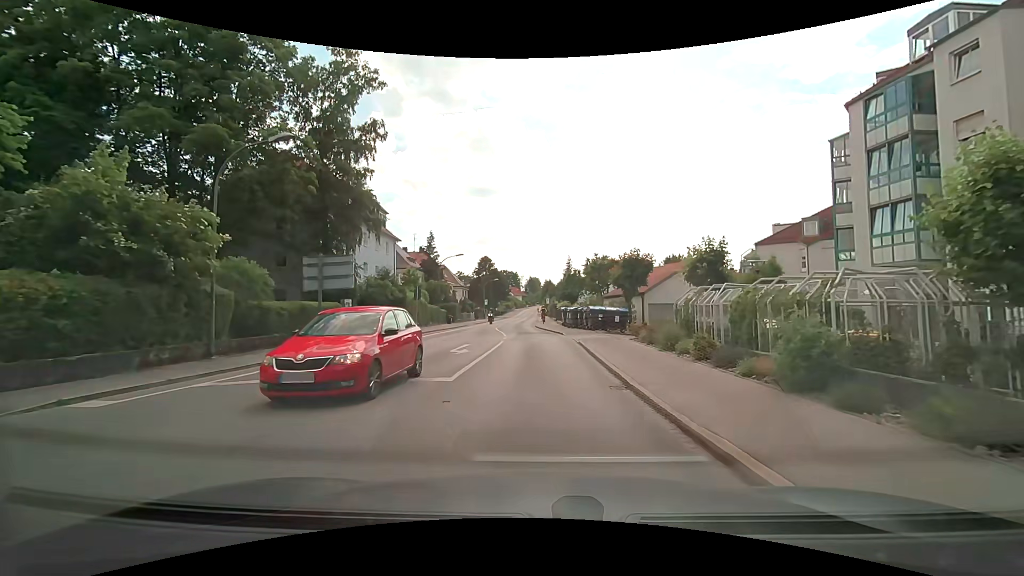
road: tertiary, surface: asphalt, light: Day
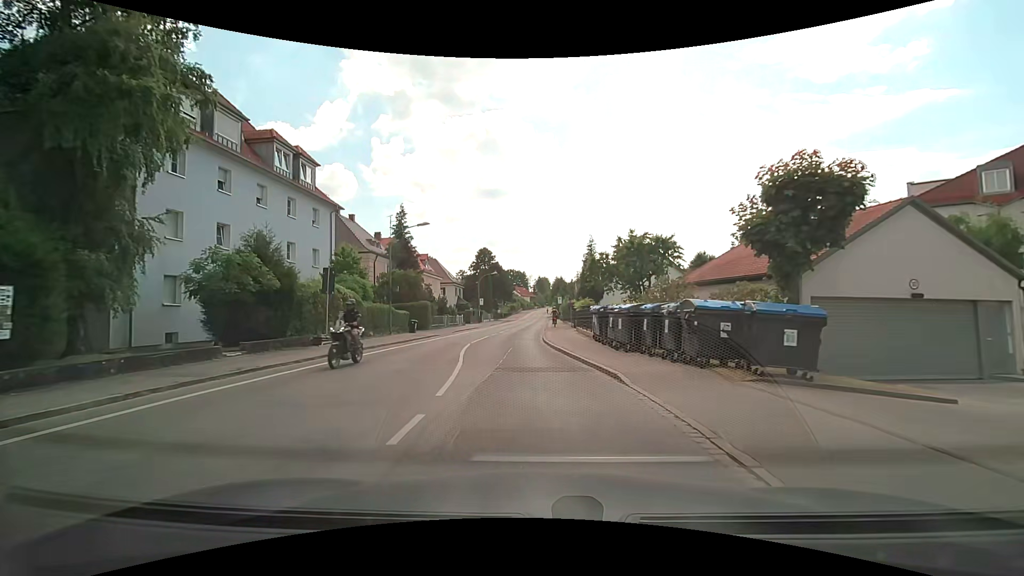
(0.0, +19.4) m; -1°
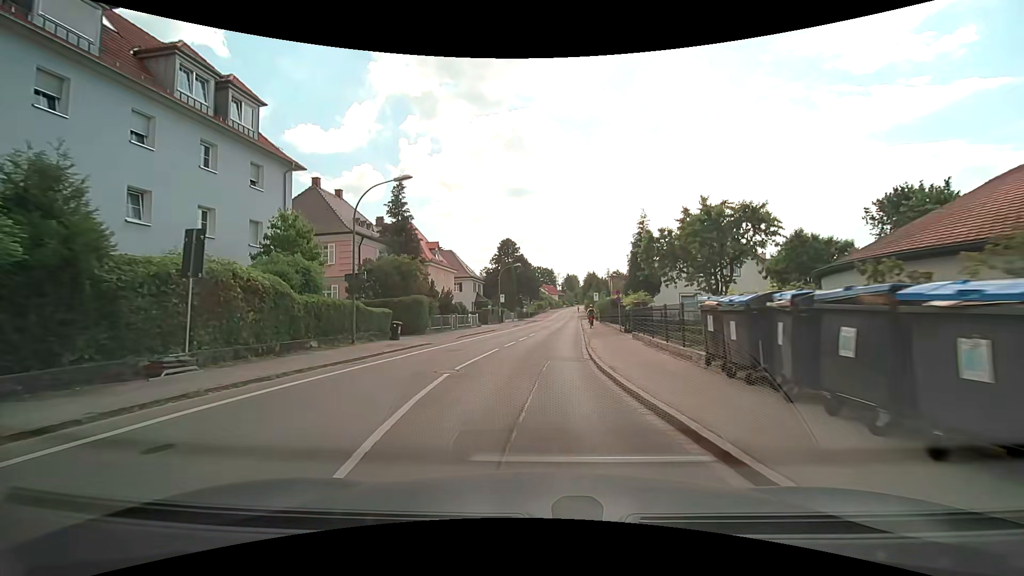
(-0.4, +11.4) m; -4°
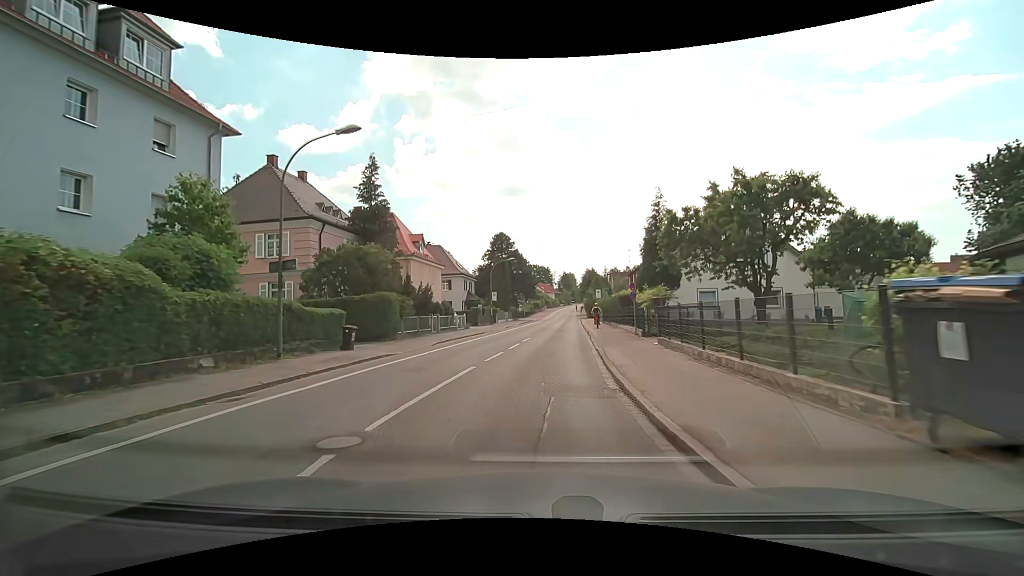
(+0.1, +5.9) m; +1°
(0, +10) (+1, +20) (+1, +30) (+2, +40) (+2, +50) (+3, +60) (+4, +70) (+5, +80) (+5, +90) (+6, +100) m
